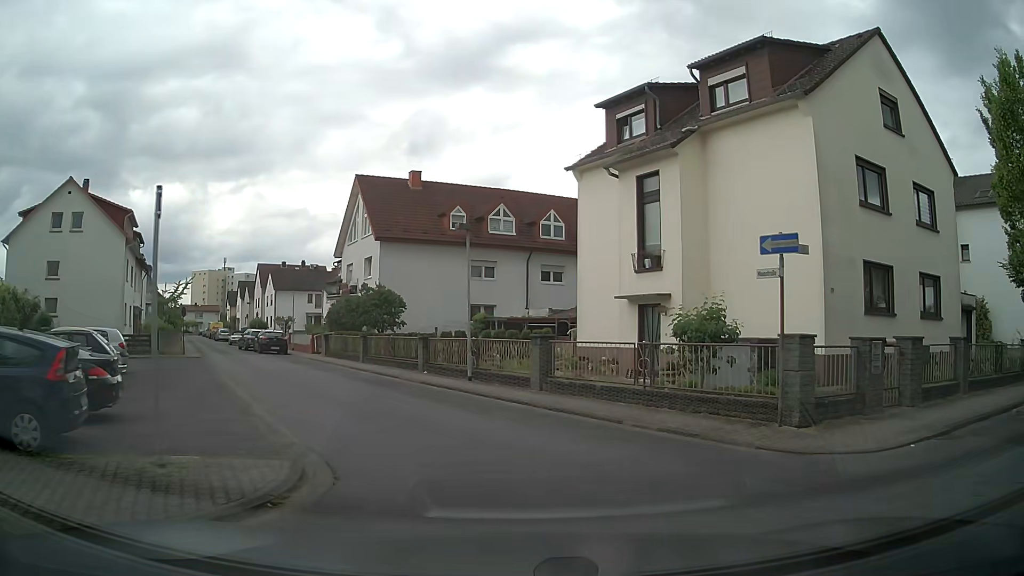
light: Day
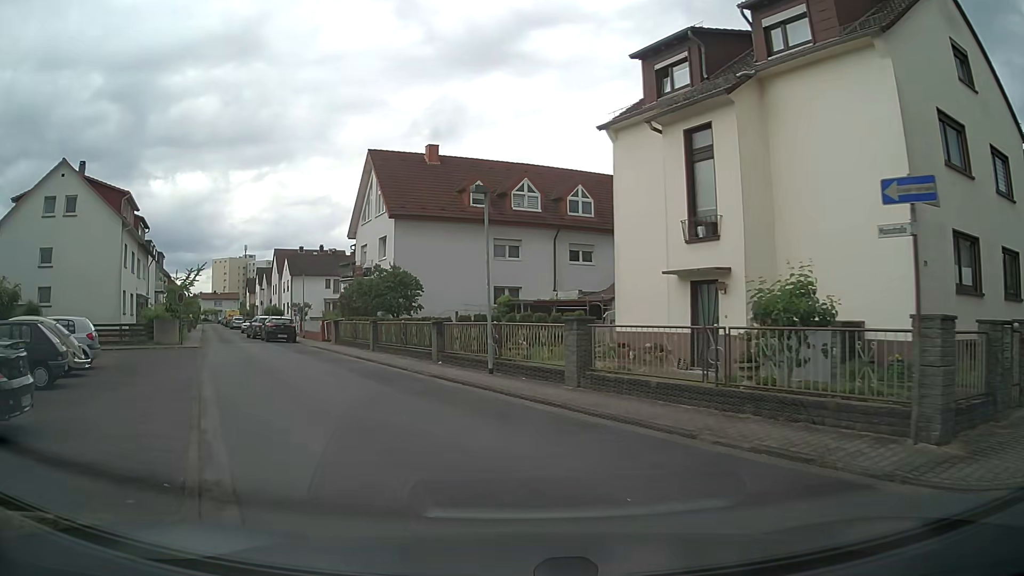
(0.0, +3.3) m; -2°
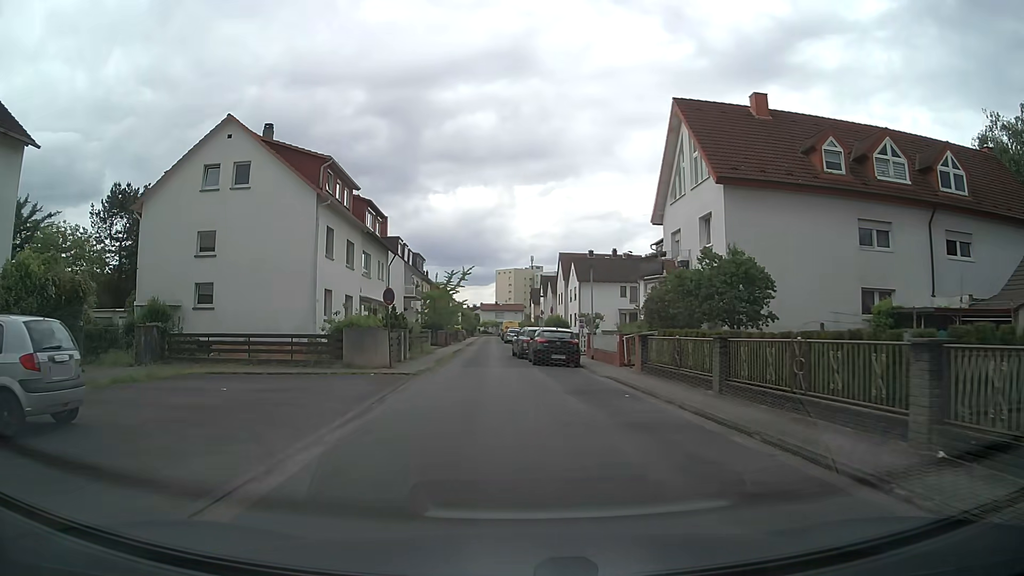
(-3.0, +12.6) m; -25°
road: residential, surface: asphalt
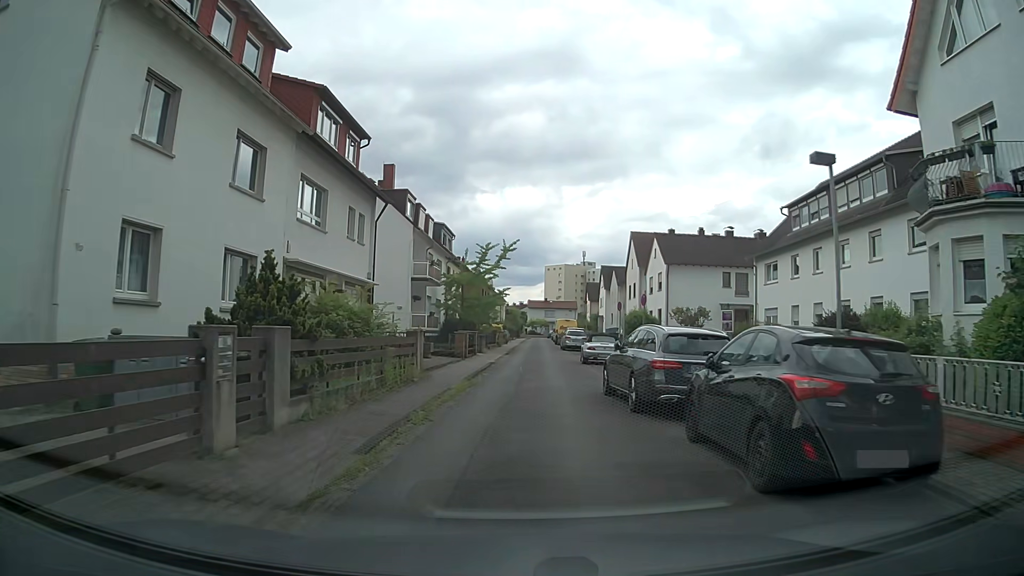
(-0.9, +20.1) m; -3°
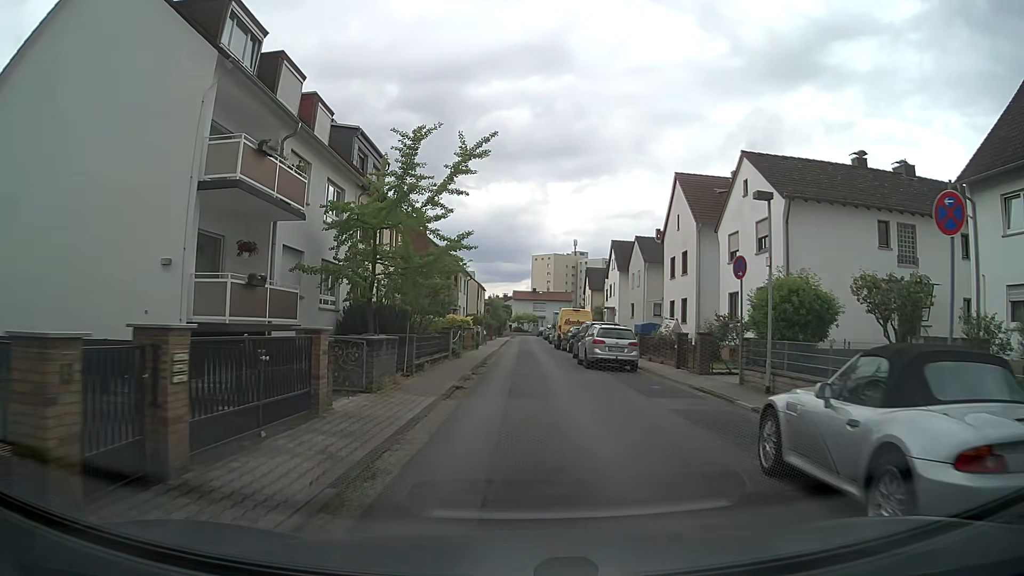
(+0.2, +24.8) m; +1°
